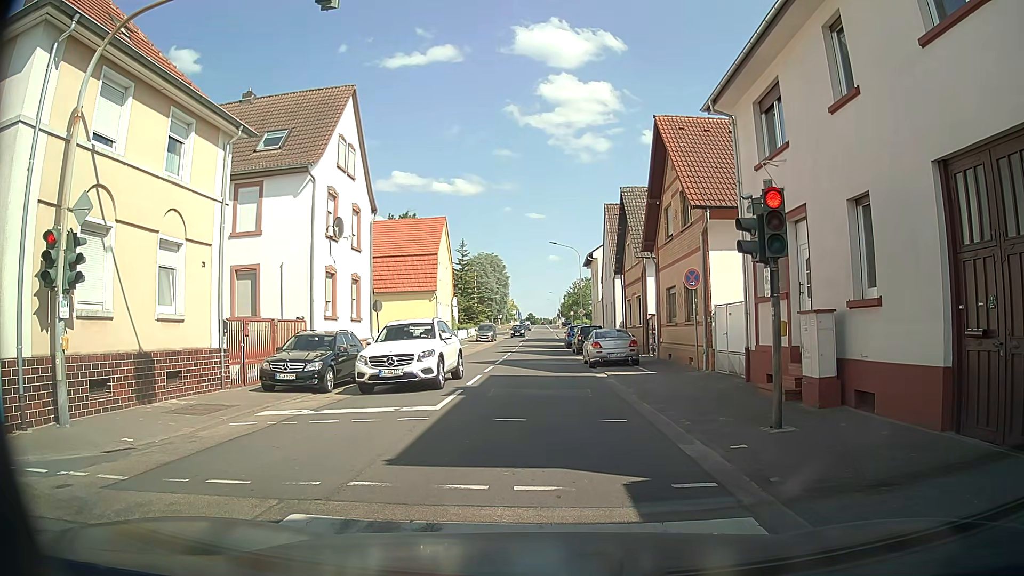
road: primary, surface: asphalt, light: Day
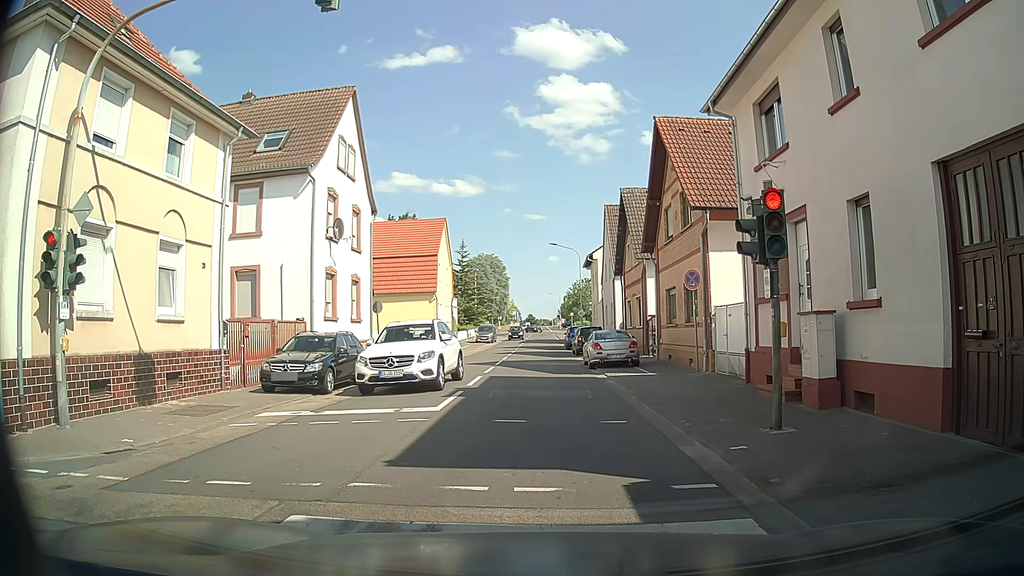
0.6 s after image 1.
(0.0, 0.0) m; 0°
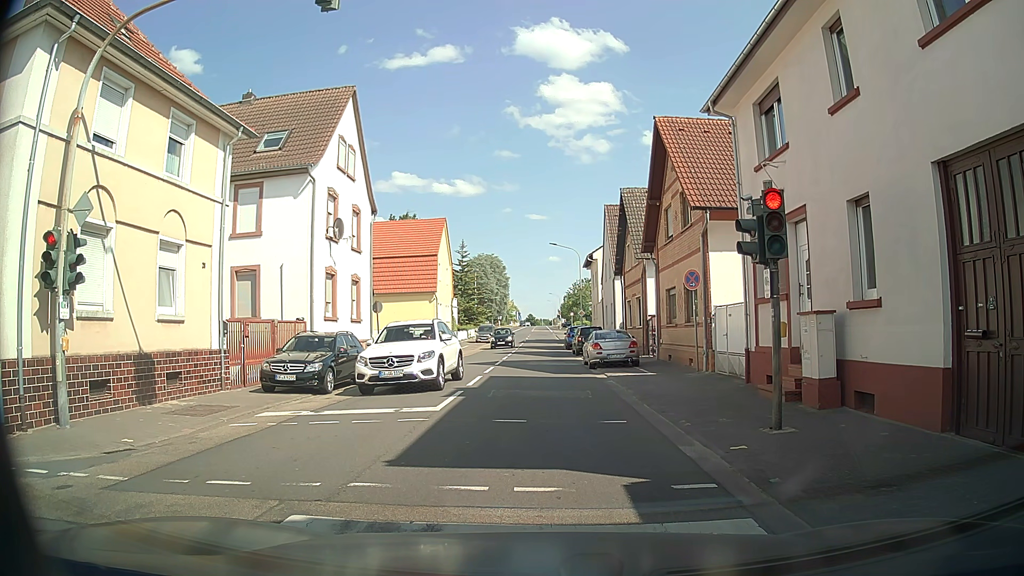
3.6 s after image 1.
(0.0, 0.0) m; 0°
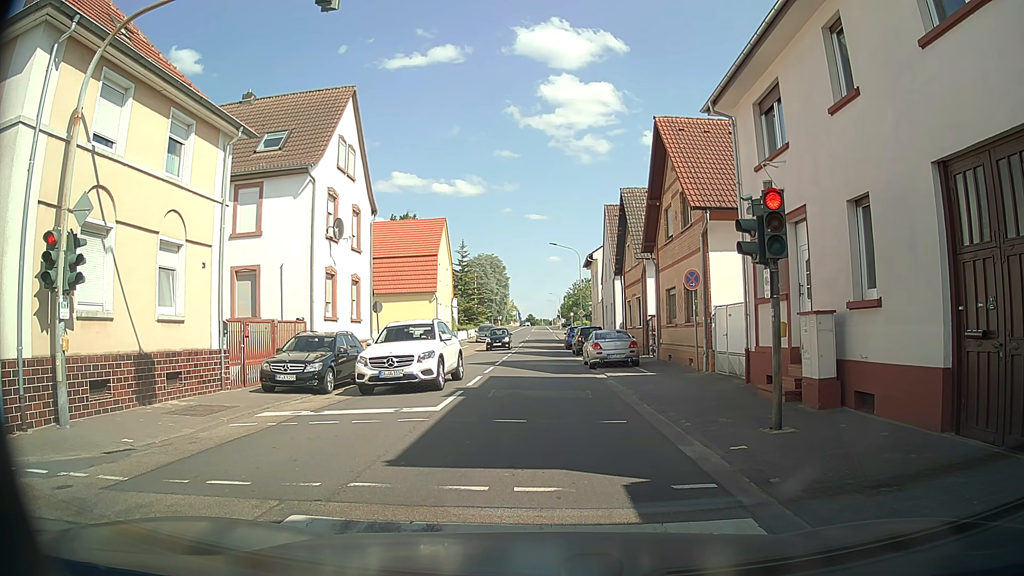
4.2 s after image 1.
(0.0, 0.0) m; 0°
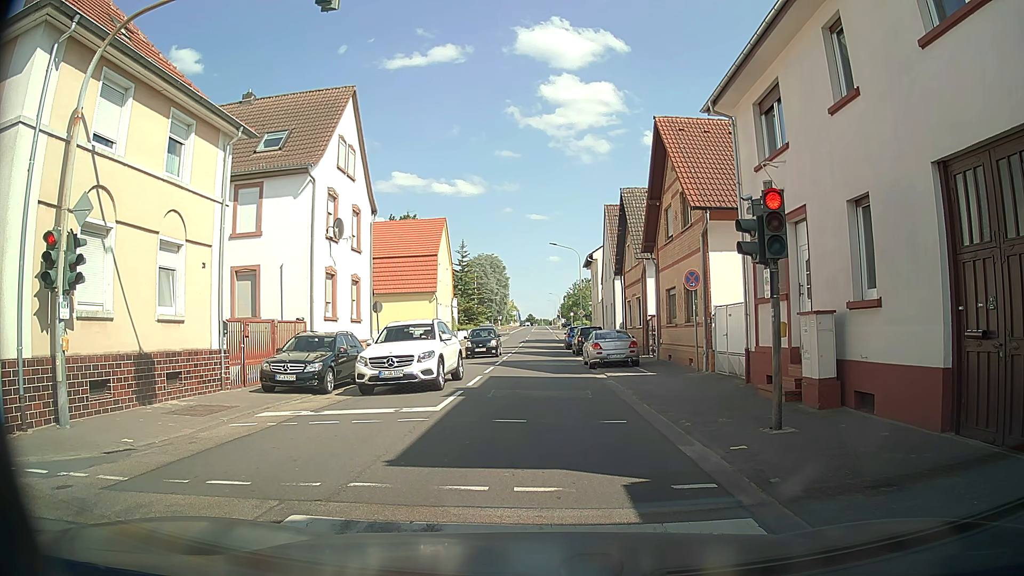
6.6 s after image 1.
(0.0, 0.0) m; 0°
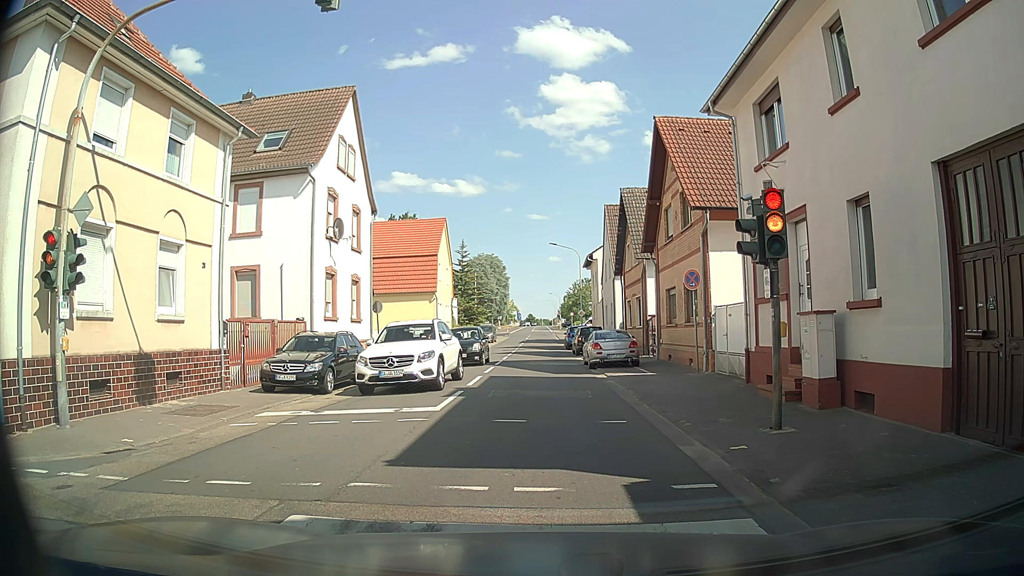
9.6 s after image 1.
(0.0, 0.0) m; 0°
(-1, +10) (-1, +20) (-2, +30) (-3, +40) (-3, +50) (-3, +60) (-4, +70) (-4, +80) (-5, +90) (-5, +100) m
